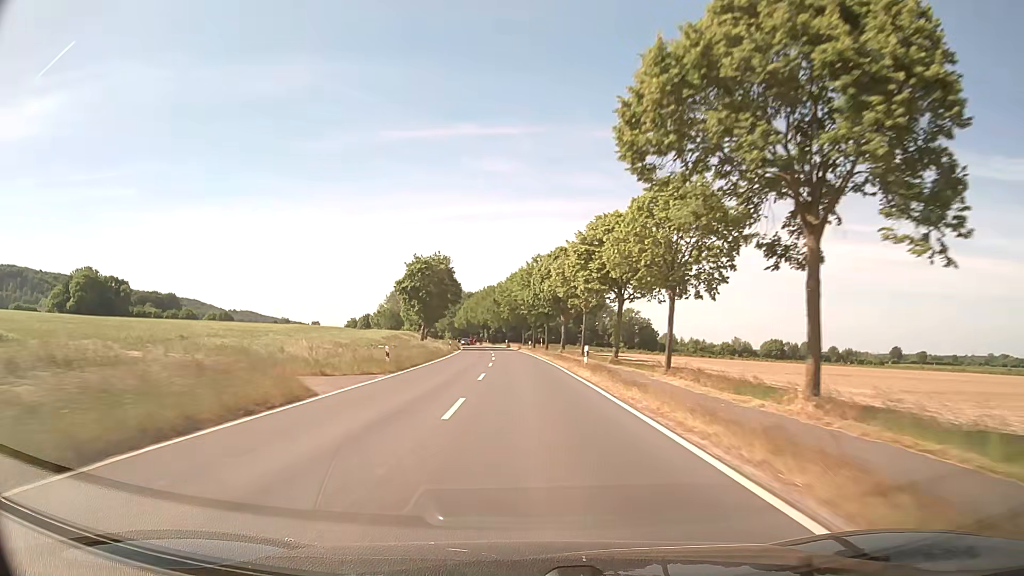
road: secondary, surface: asphalt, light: Day
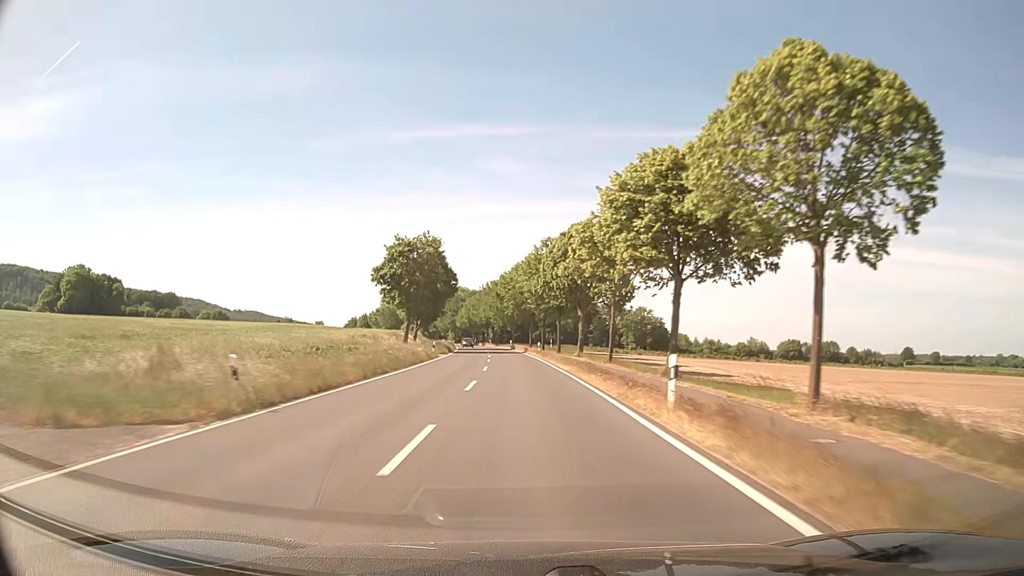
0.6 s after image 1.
(-0.1, +15.7) m; -1°
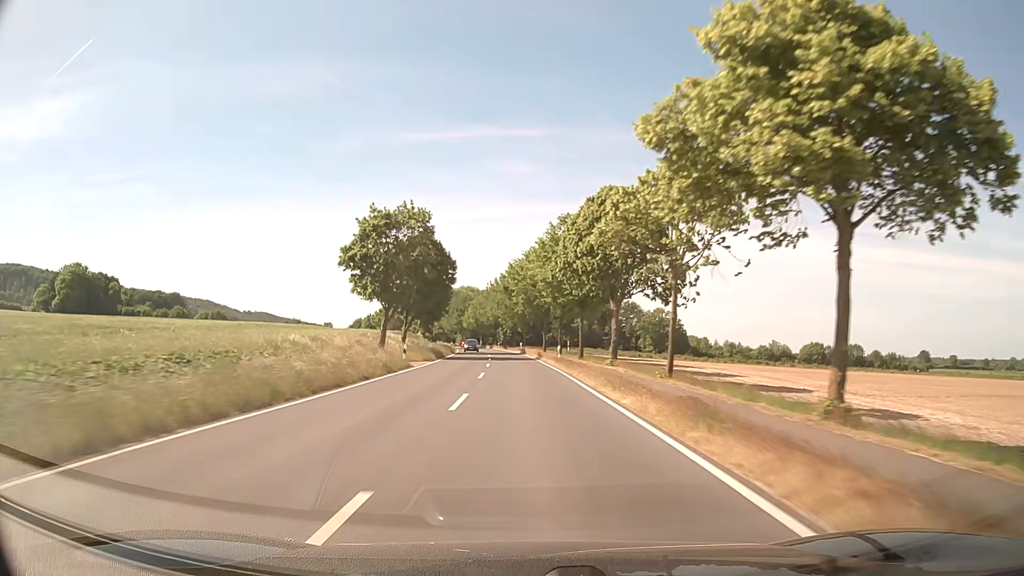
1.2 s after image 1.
(-0.1, +15.7) m; -1°
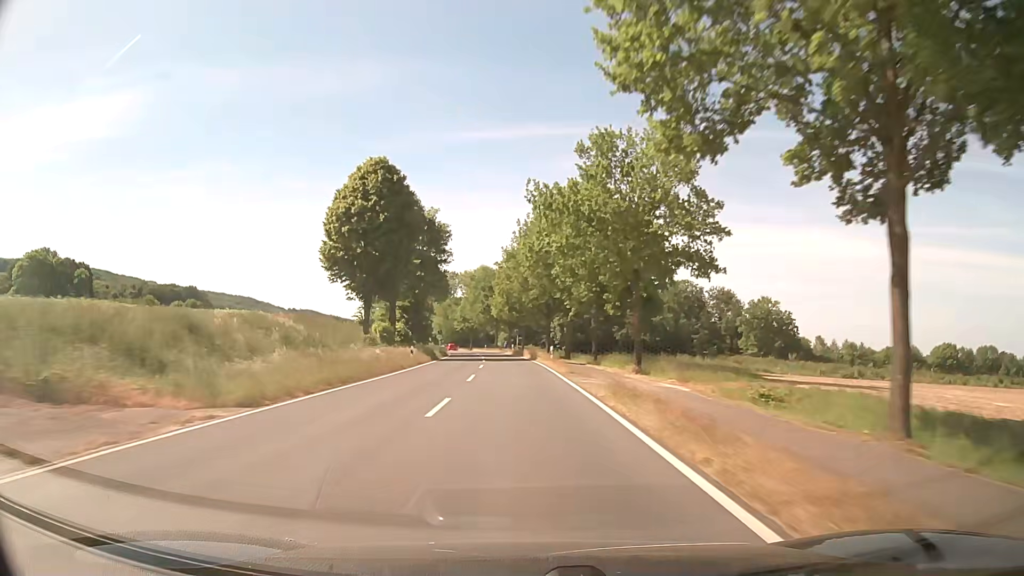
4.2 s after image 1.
(-3.2, +78.8) m; -5°
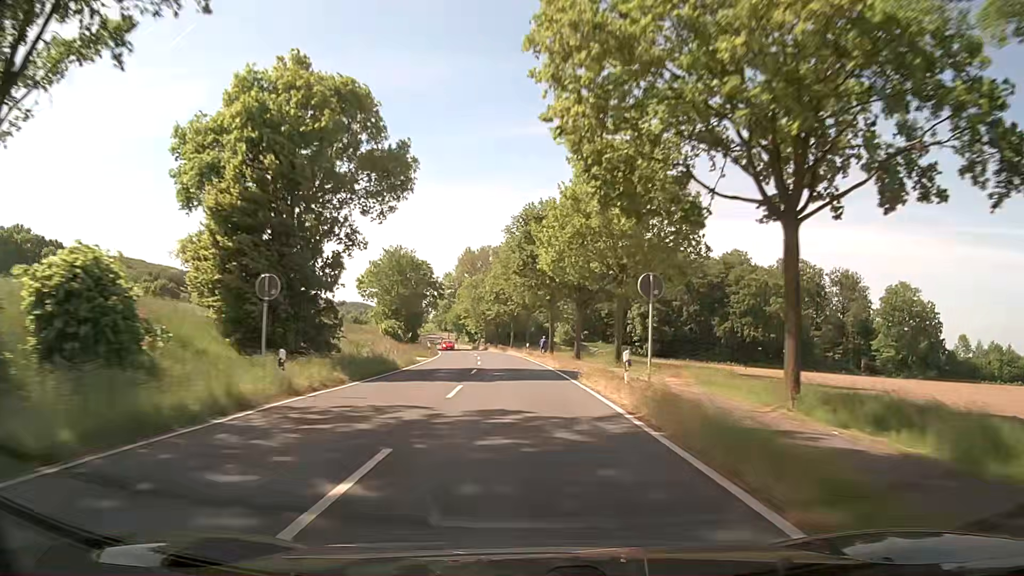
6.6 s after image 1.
(-2.6, +63.3) m; -5°
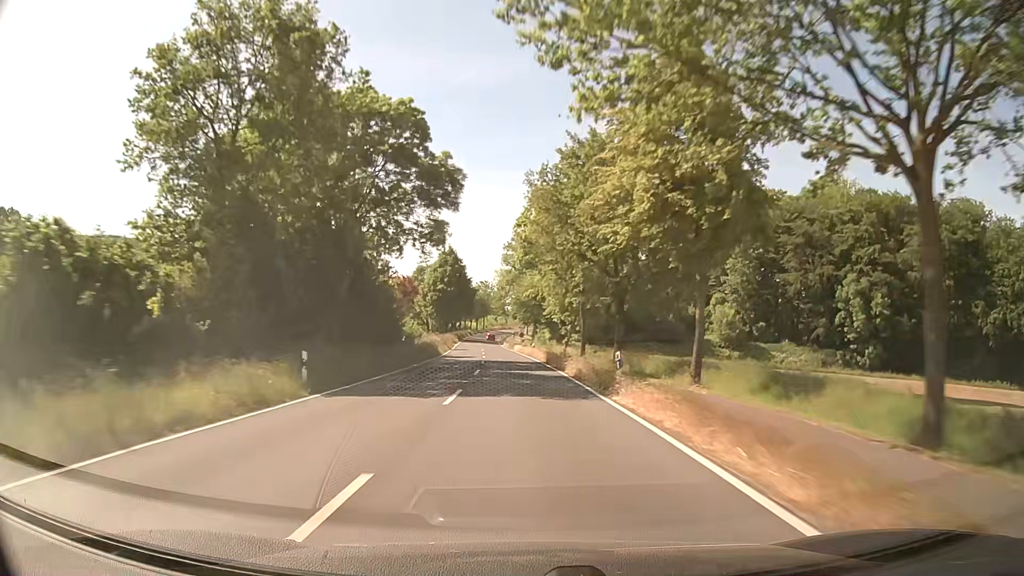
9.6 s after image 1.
(-5.0, +79.1) m; -7°
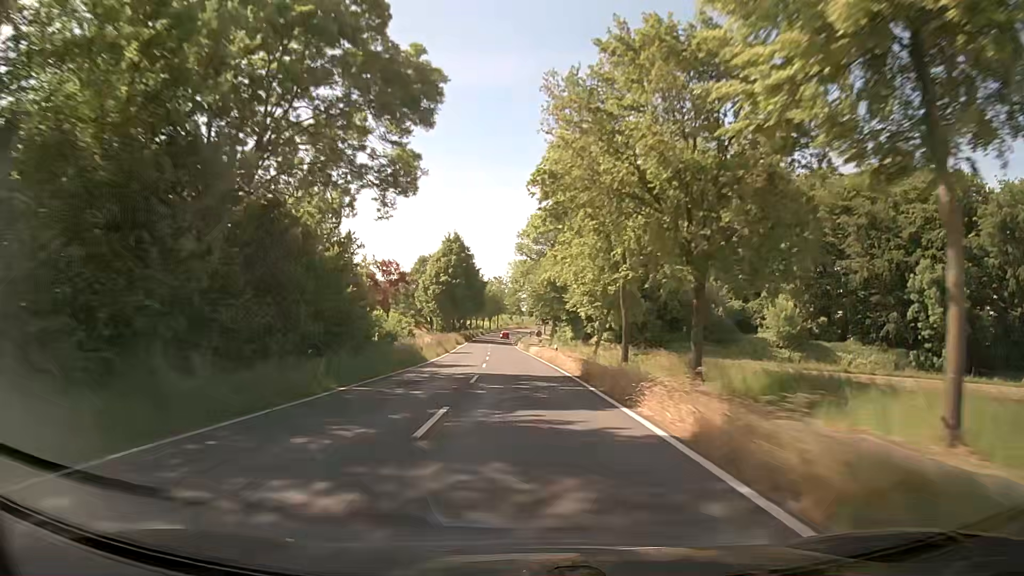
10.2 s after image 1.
(-0.3, +15.9) m; -1°
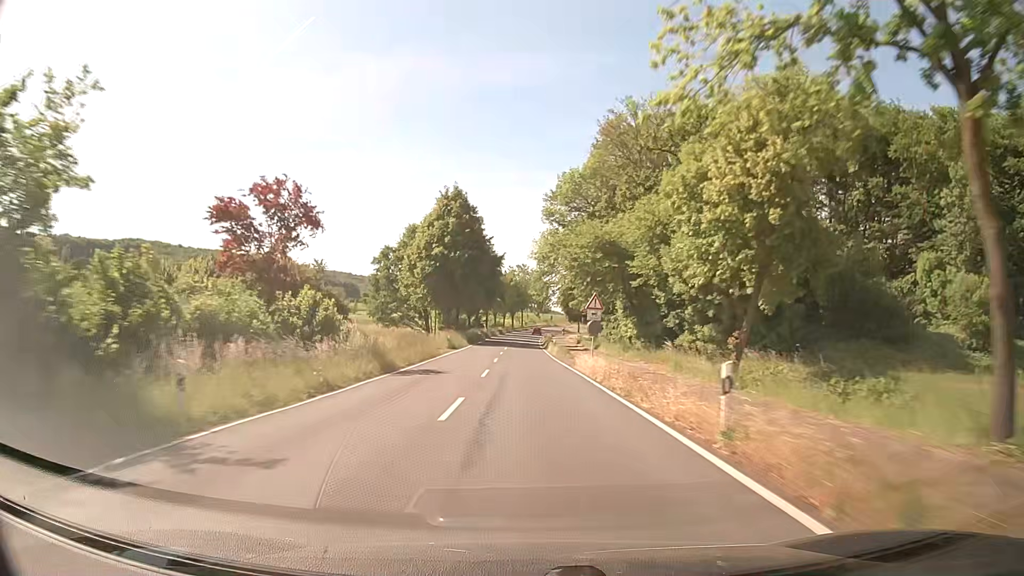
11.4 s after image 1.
(-0.8, +31.8) m; -3°
(0, +10) (0, +20) (0, +30) (0, +40) (0, +50) (0, +60) (0, +70) (0, +80) (0, +90) (0, +100) m
